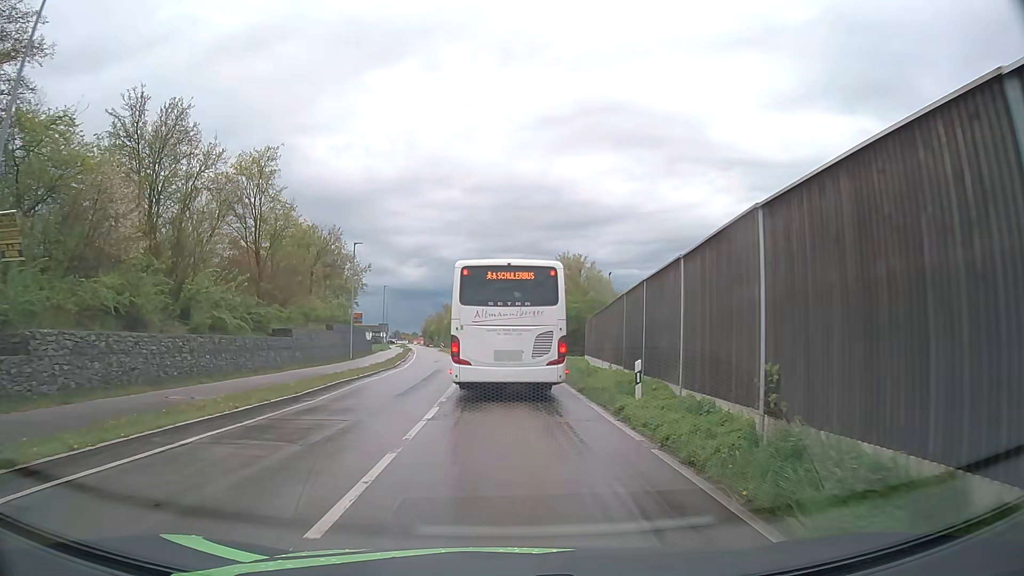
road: secondary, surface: asphalt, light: Day
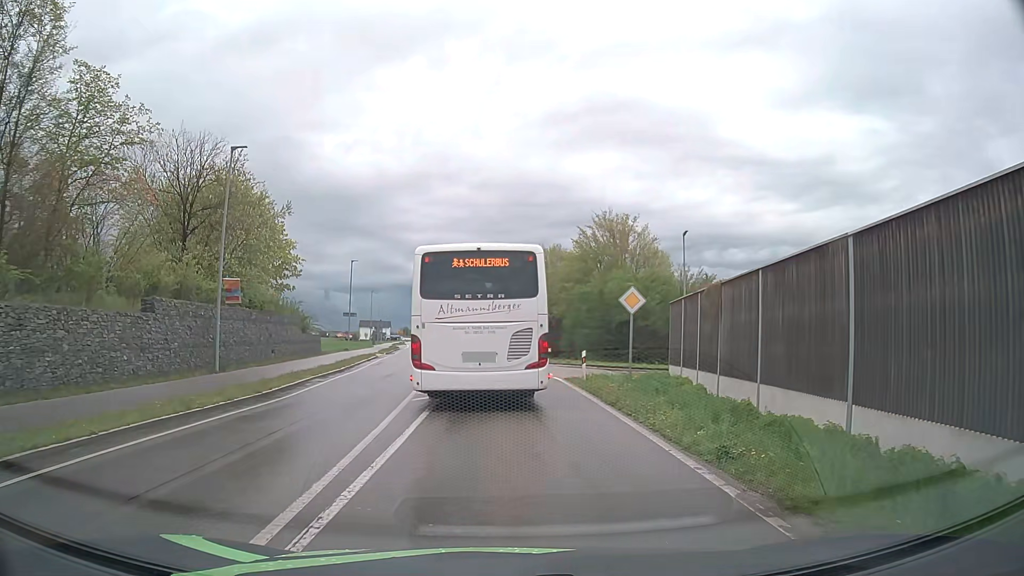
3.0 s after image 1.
(-0.2, +23.4) m; -1°
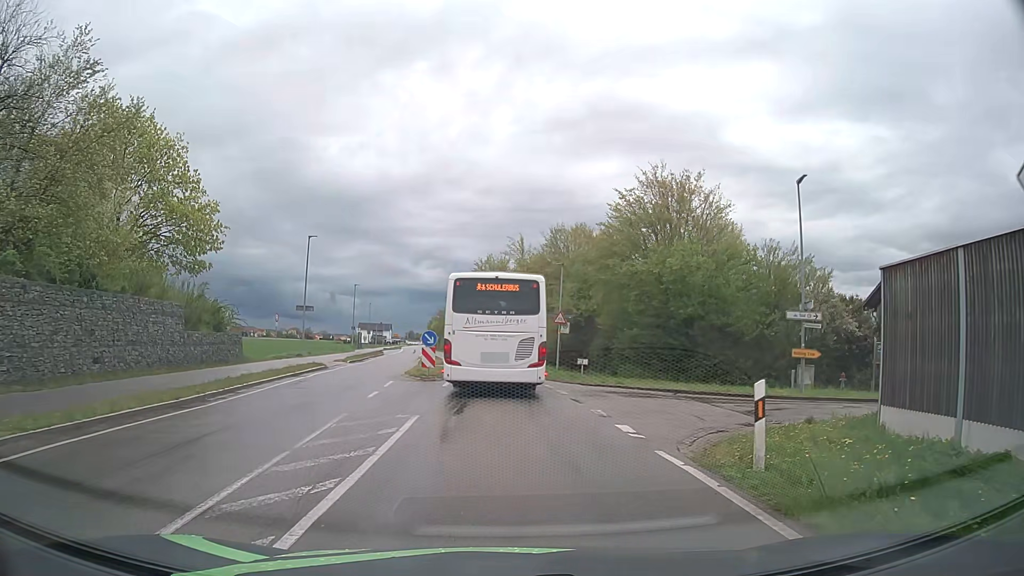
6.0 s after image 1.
(-0.1, +16.0) m; -1°
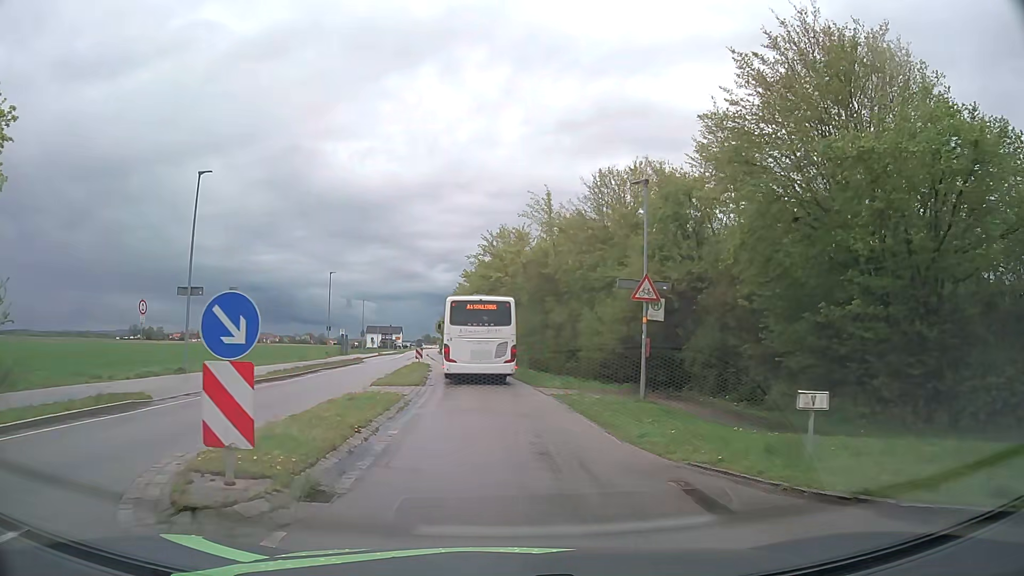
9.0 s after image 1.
(-0.1, +19.7) m; -1°
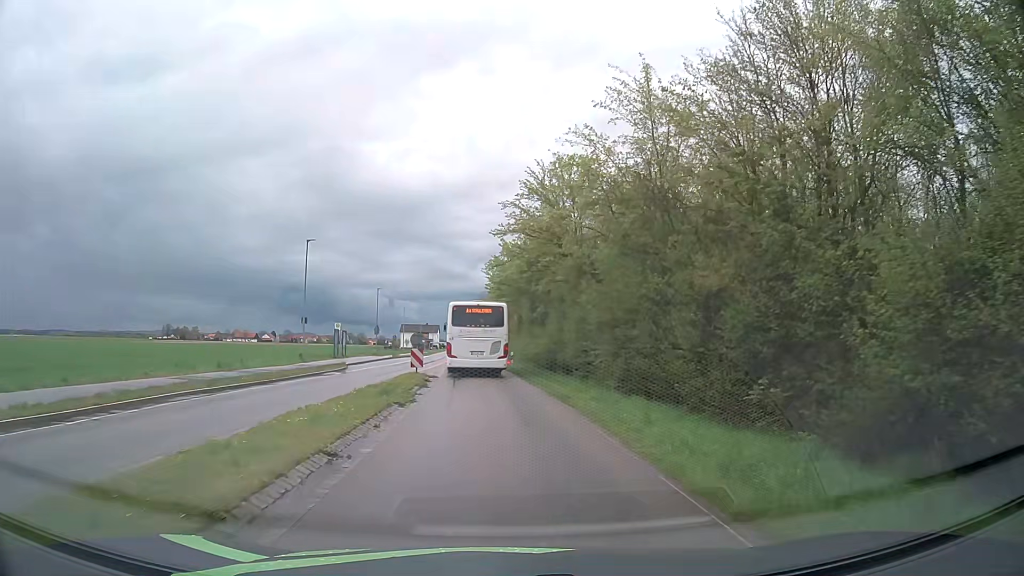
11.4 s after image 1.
(-0.7, +20.6) m; -4°
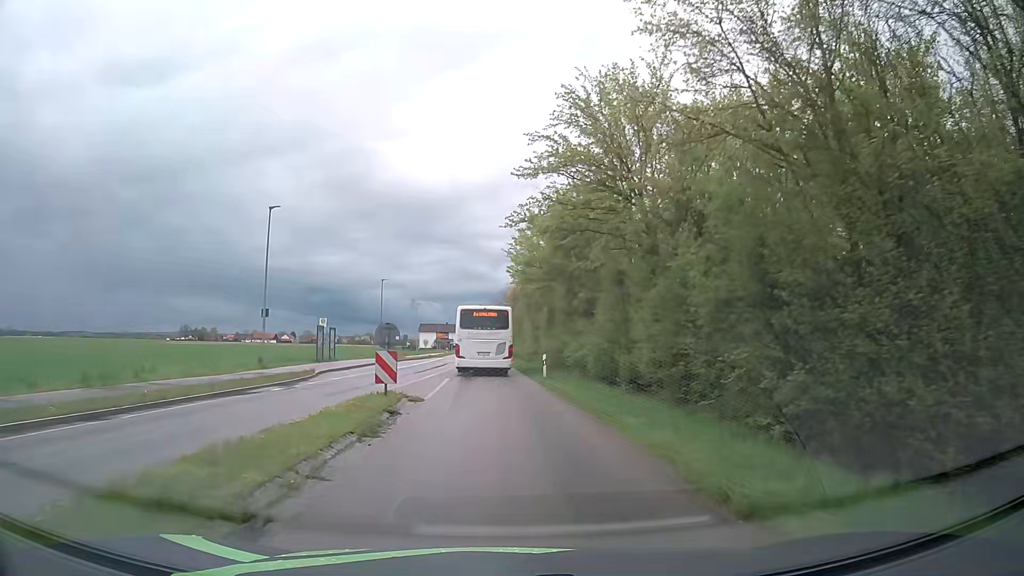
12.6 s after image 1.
(-0.2, +11.8) m; -2°
